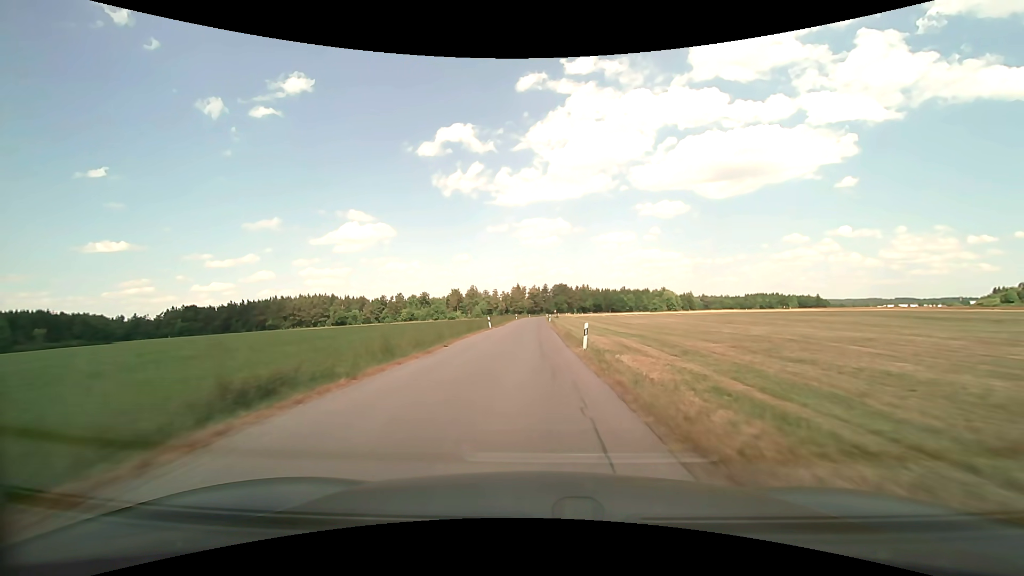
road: unclassified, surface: asphalt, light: Day
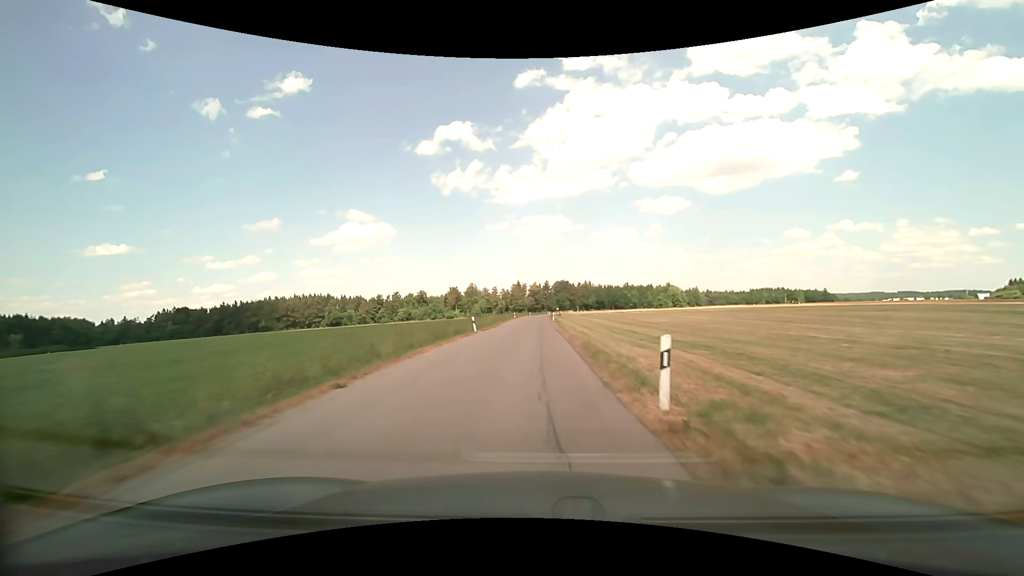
(0.0, +11.2) m; 0°
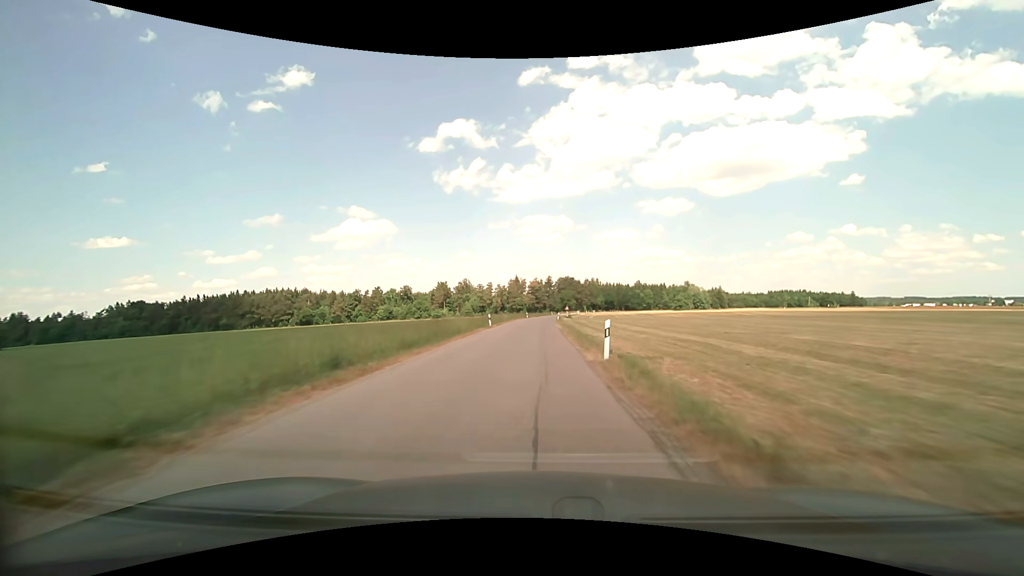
(-0.2, +44.5) m; 0°
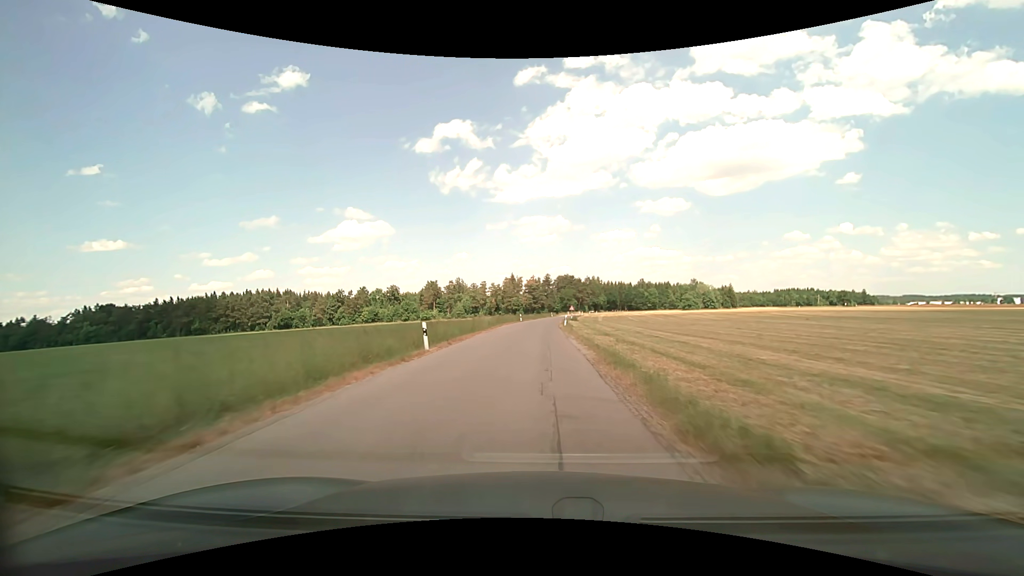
(+0.1, +22.0) m; 0°
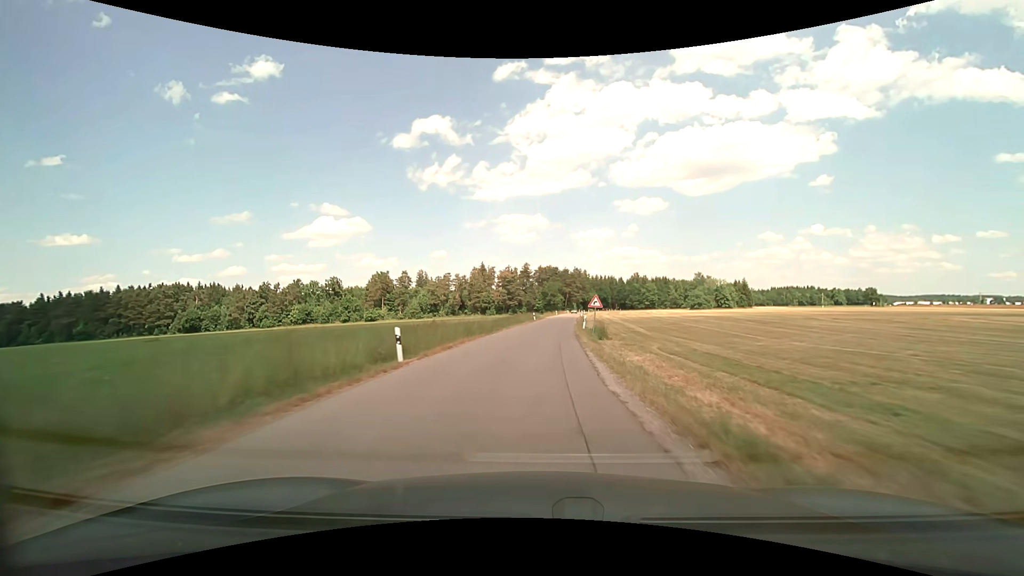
(+0.7, +54.0) m; +2°
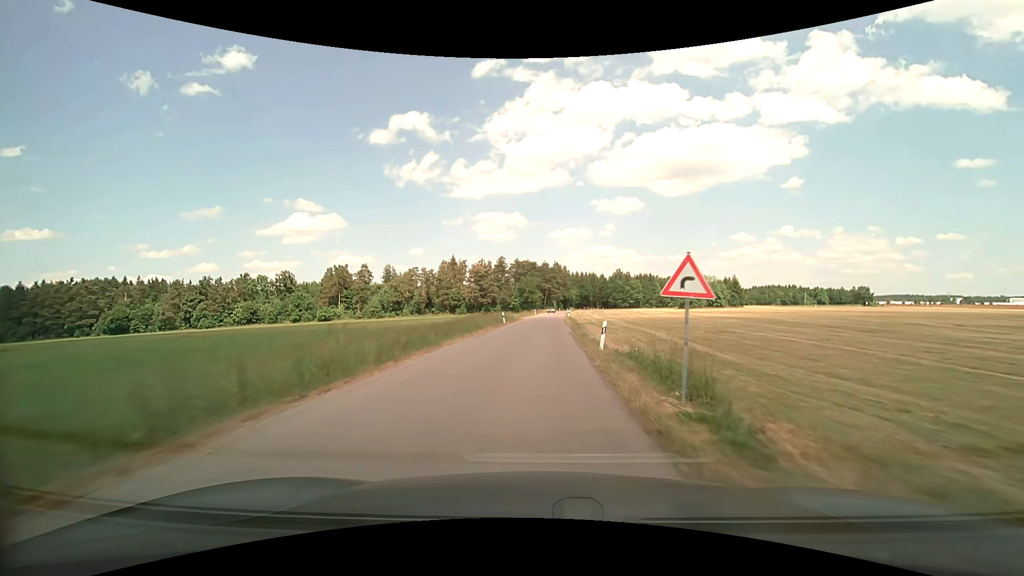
(+0.4, +21.3) m; +3°
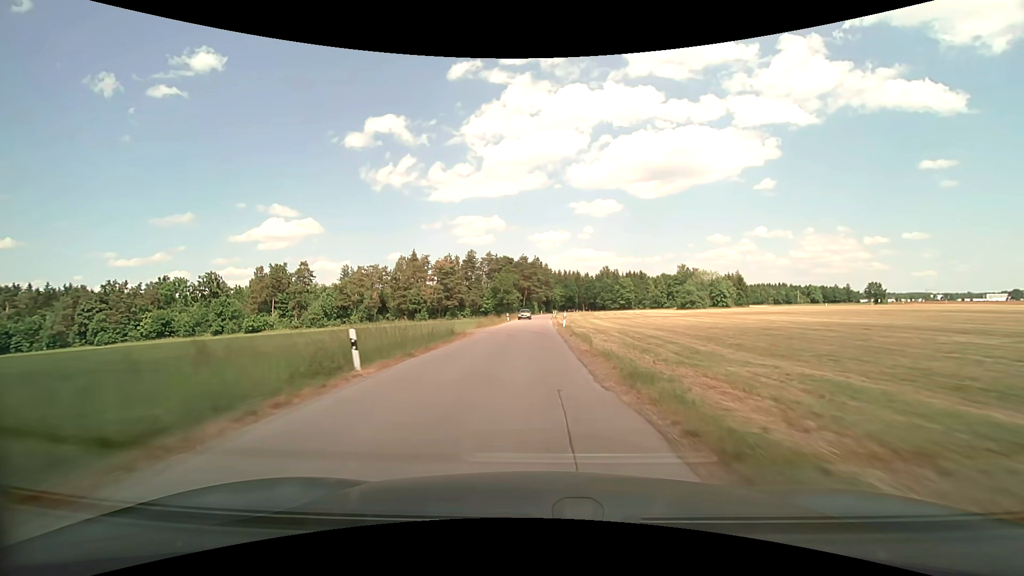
(+0.6, +31.2) m; +2°
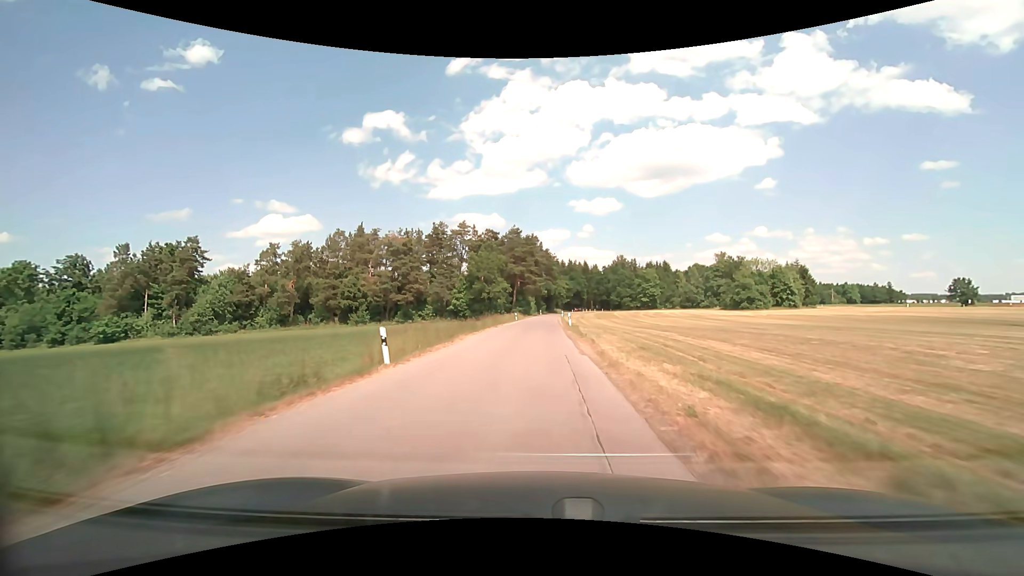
(+0.3, +48.5) m; 0°
(0, +10) (0, +20) (0, +30) (0, +40) (+1, +50) (+1, +60) (+1, +70) (+2, +80) (+2, +90) (+3, +100) m
